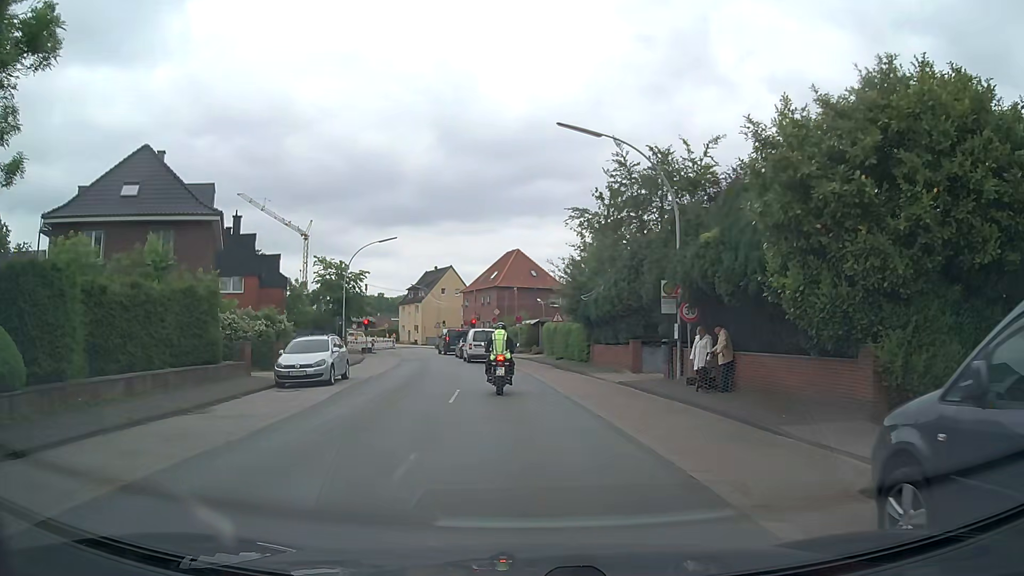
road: secondary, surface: asphalt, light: Day
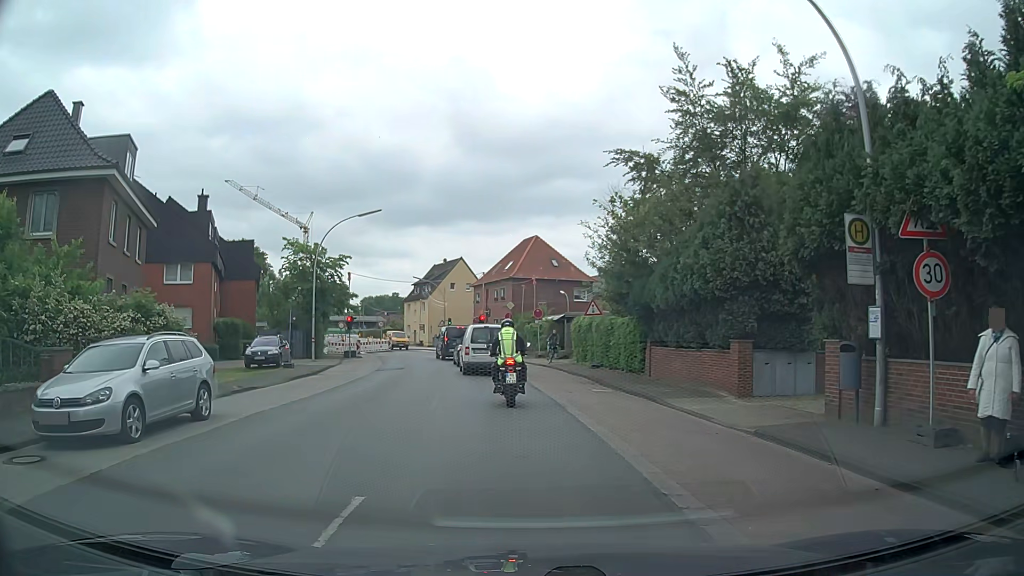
(0.0, +11.5) m; 0°
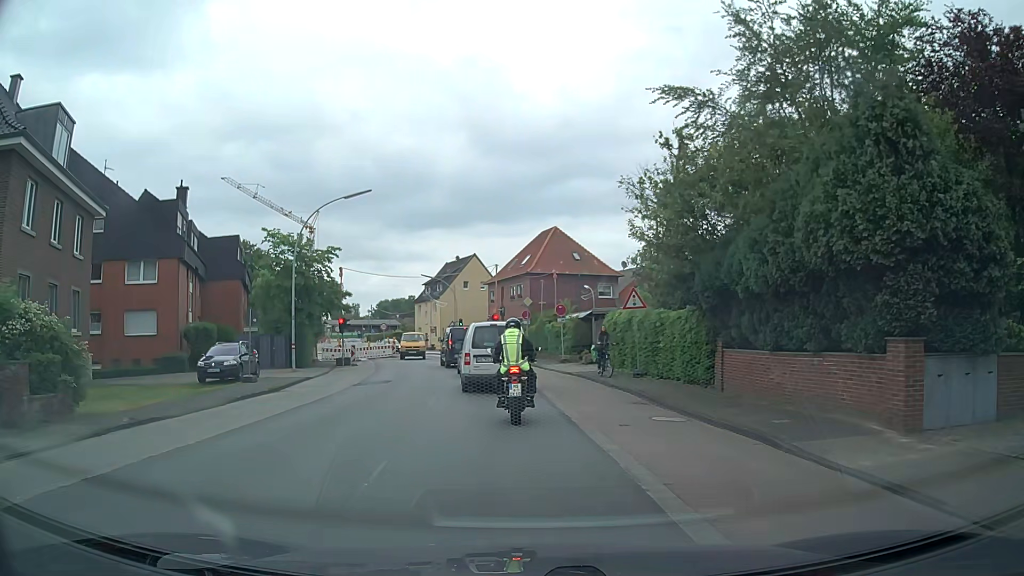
(-0.1, +6.6) m; -1°
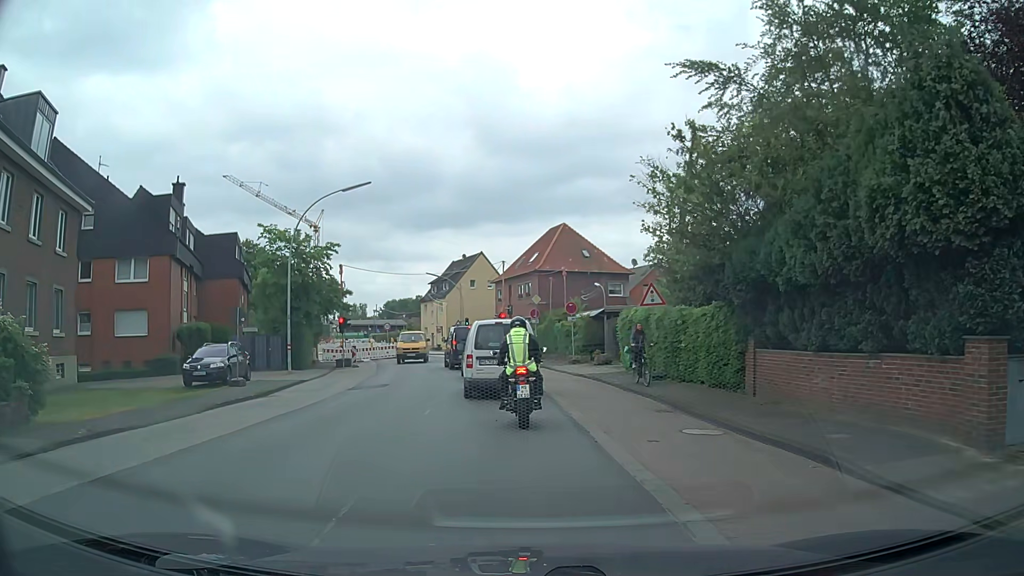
(0.0, +1.8) m; 0°
